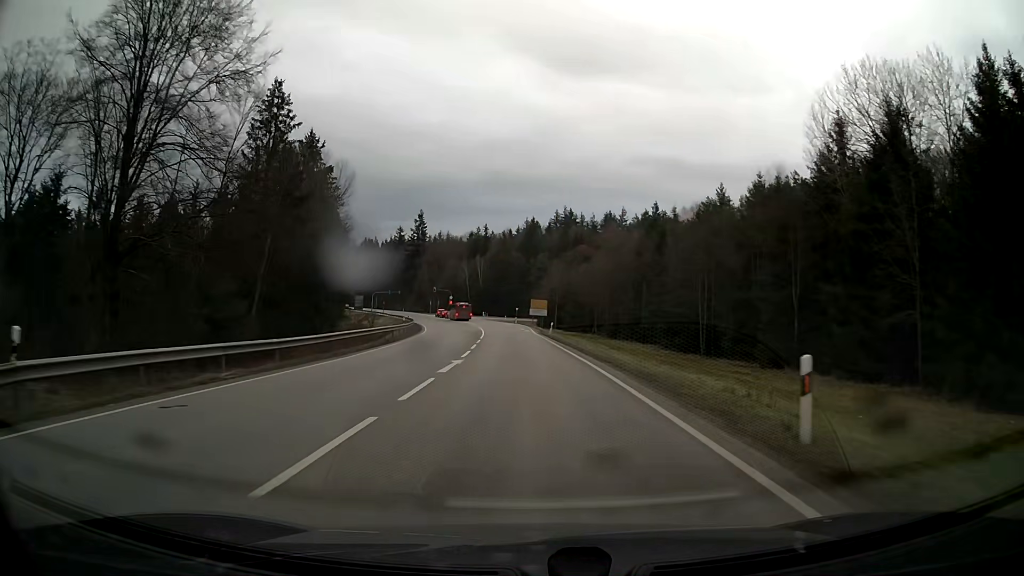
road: secondary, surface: asphalt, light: Day
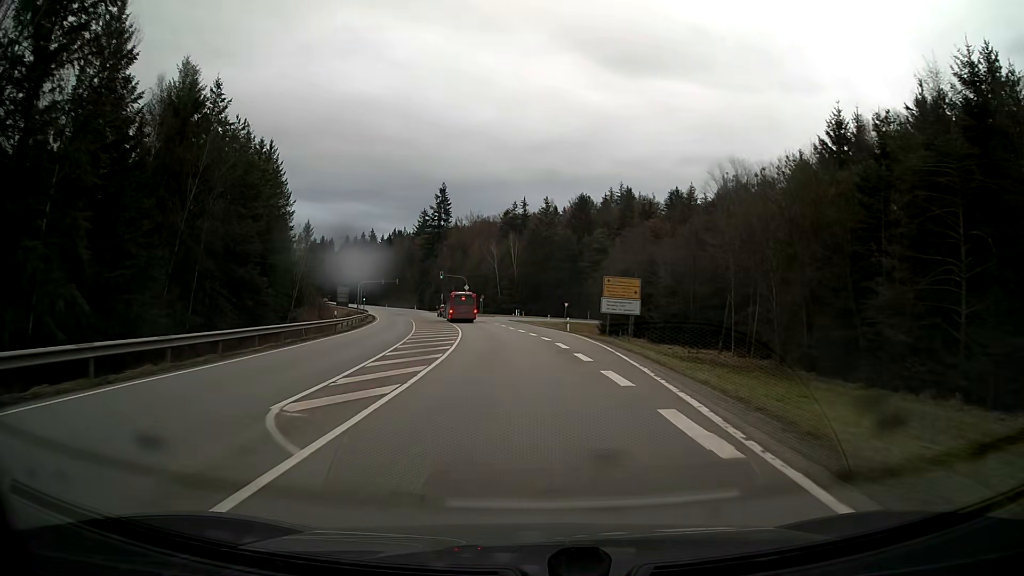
(-1.6, +52.4) m; -4°
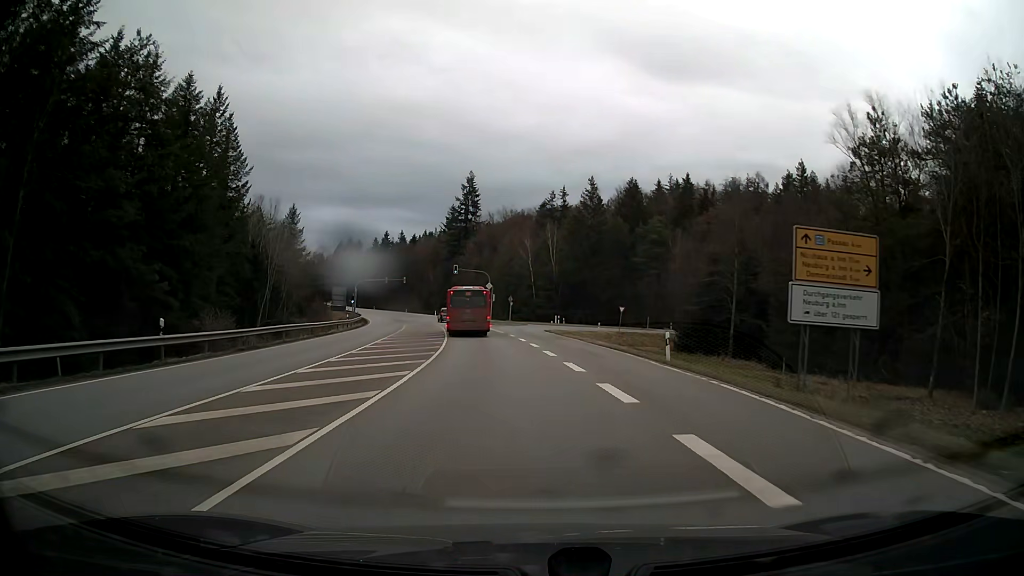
(-0.7, +25.4) m; -3°
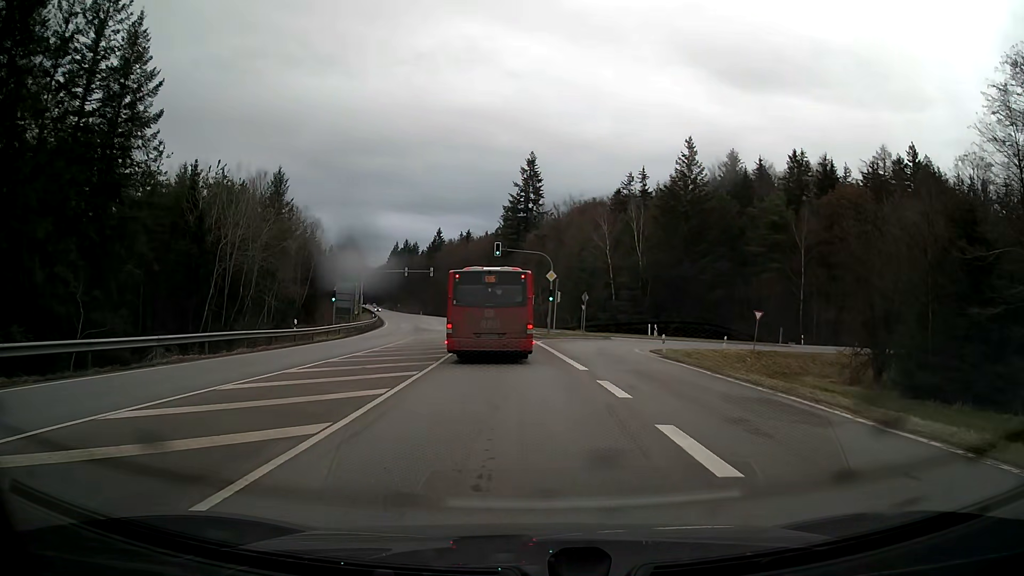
(-1.3, +28.4) m; -5°
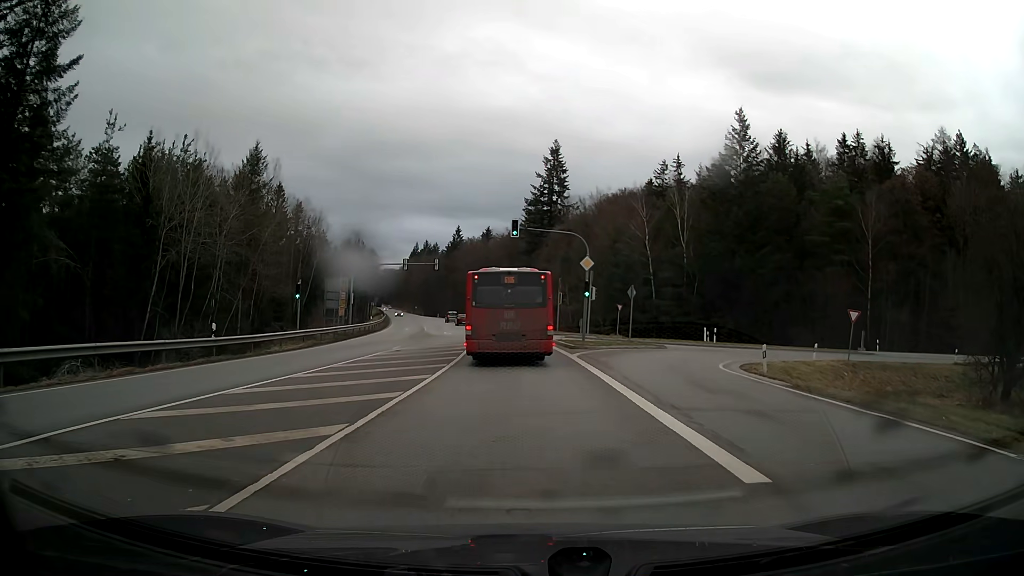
(-0.2, +12.3) m; -2°
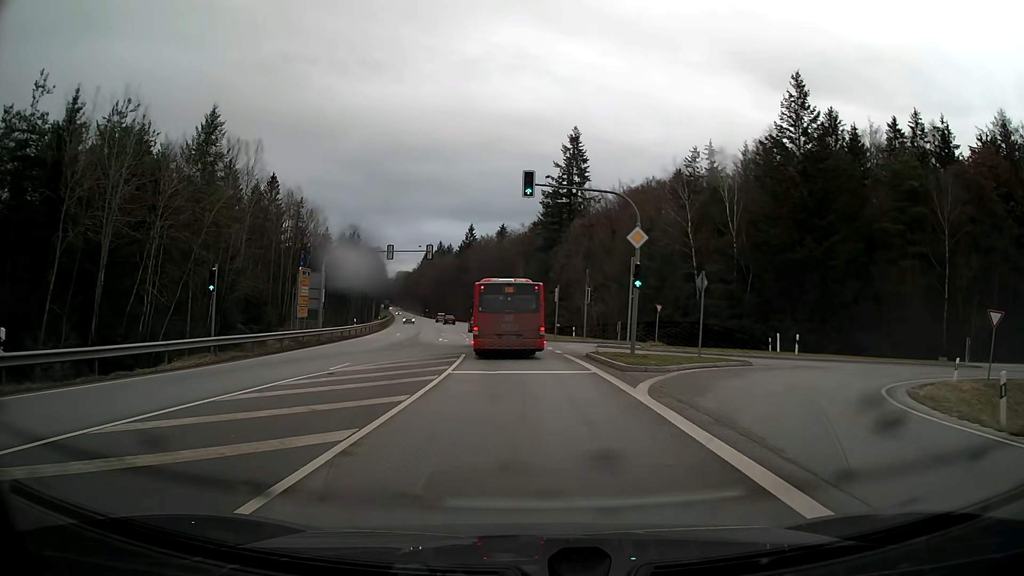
(-0.2, +12.6) m; -1°
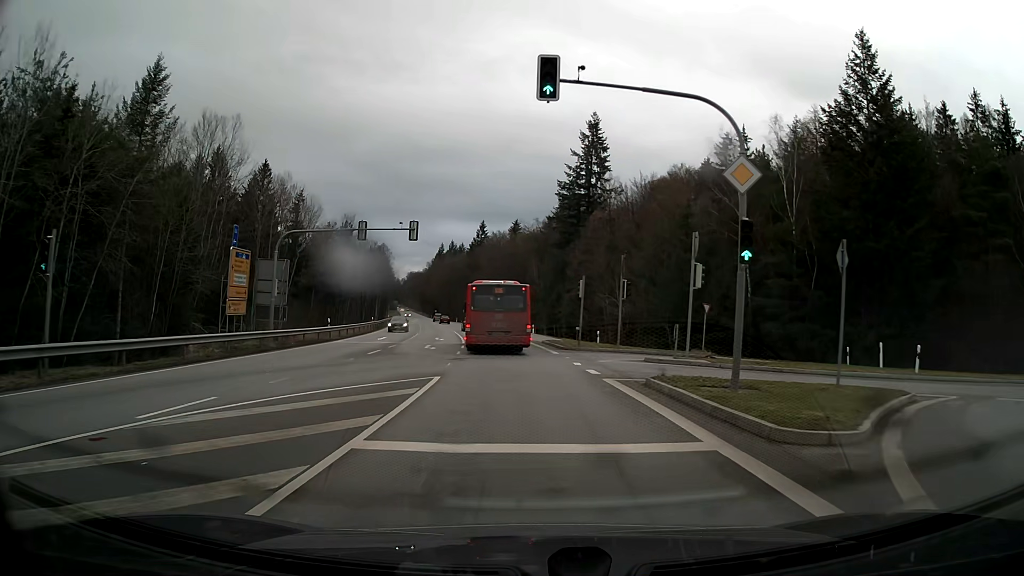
(-0.1, +11.1) m; -1°
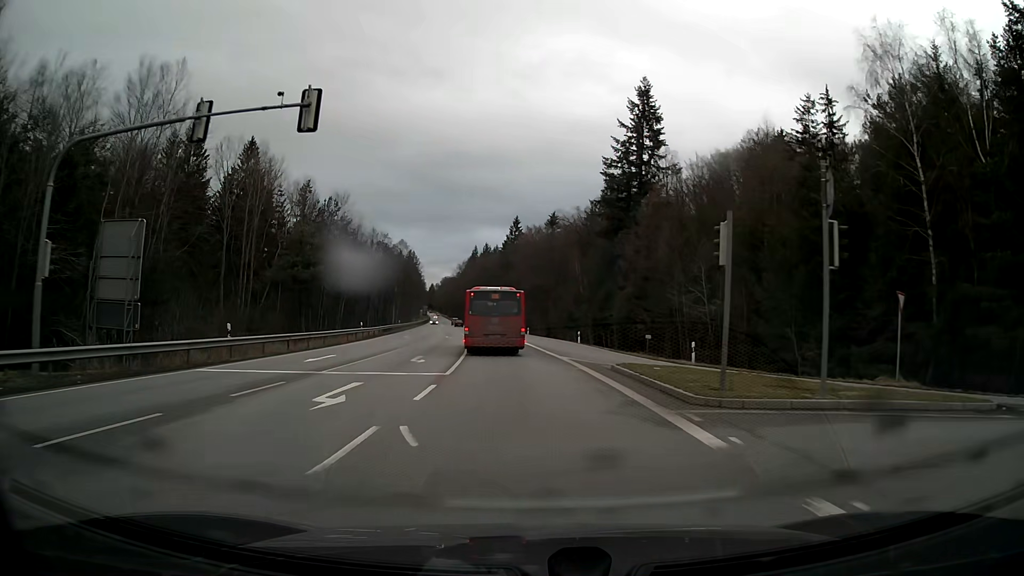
(-0.6, +20.7) m; -3°
(0, +10) (-1, +20) (-1, +30) (-2, +40) (-3, +50) (-4, +60) (-5, +70) (-6, +80) (-7, +90) (-8, +100) m
